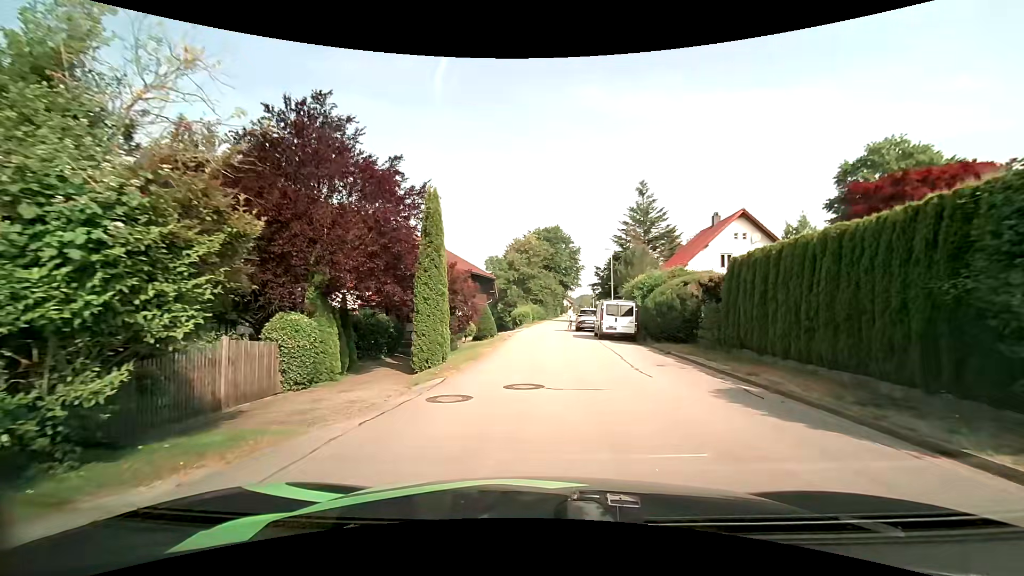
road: residential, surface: asphalt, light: Day
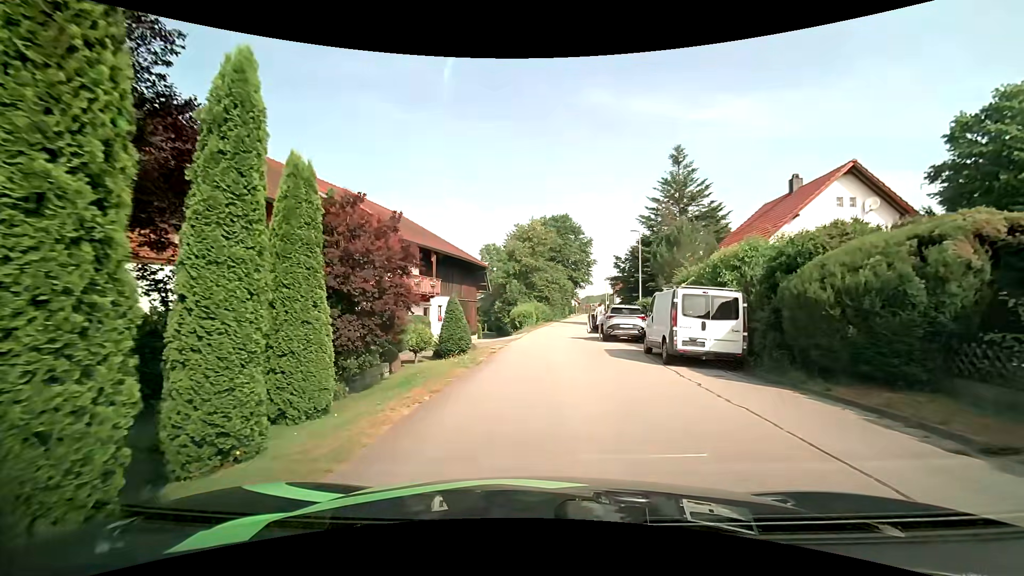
(-0.1, +12.4) m; -1°
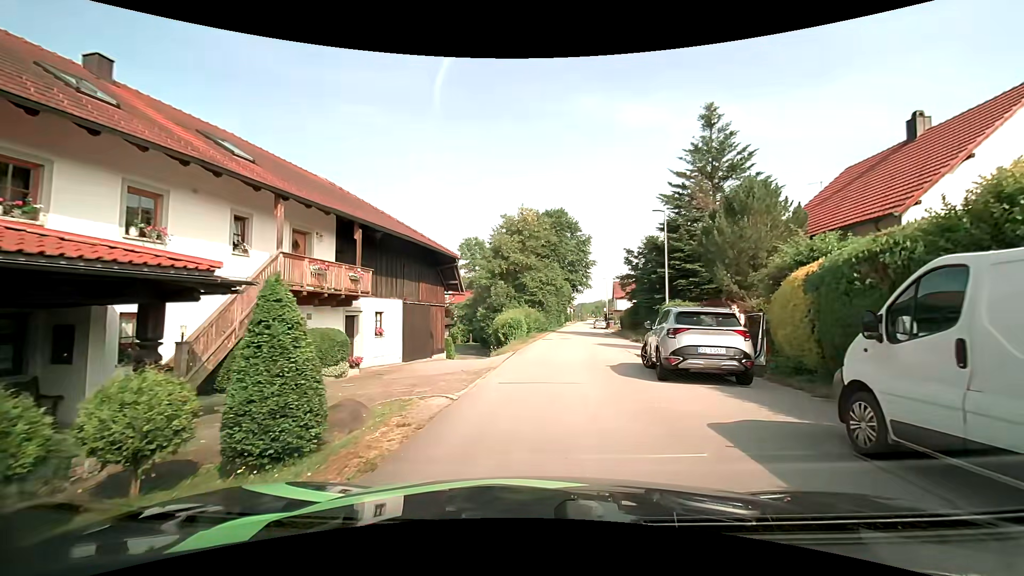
(0.0, +11.0) m; +1°
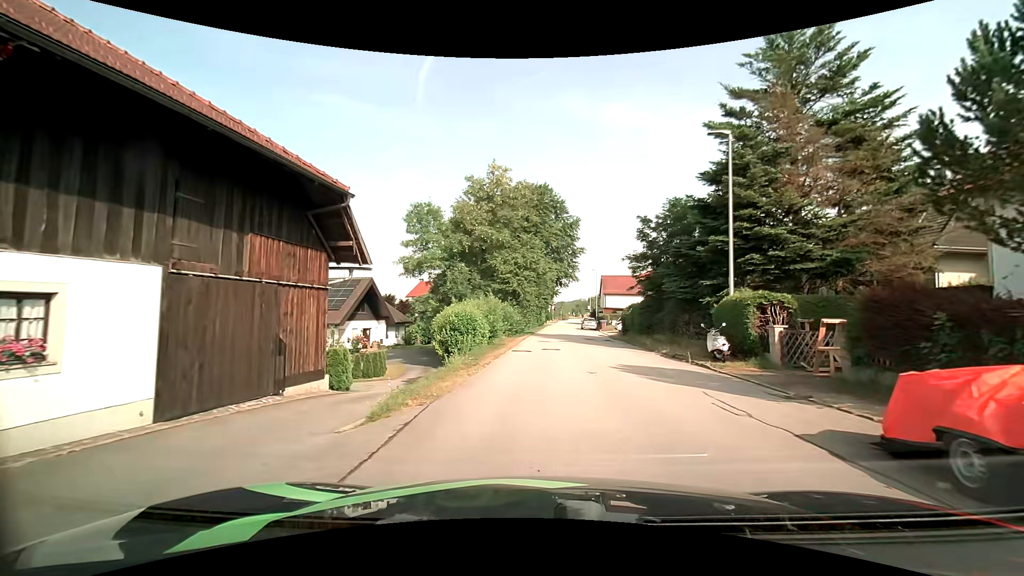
(+0.3, +13.9) m; +2°
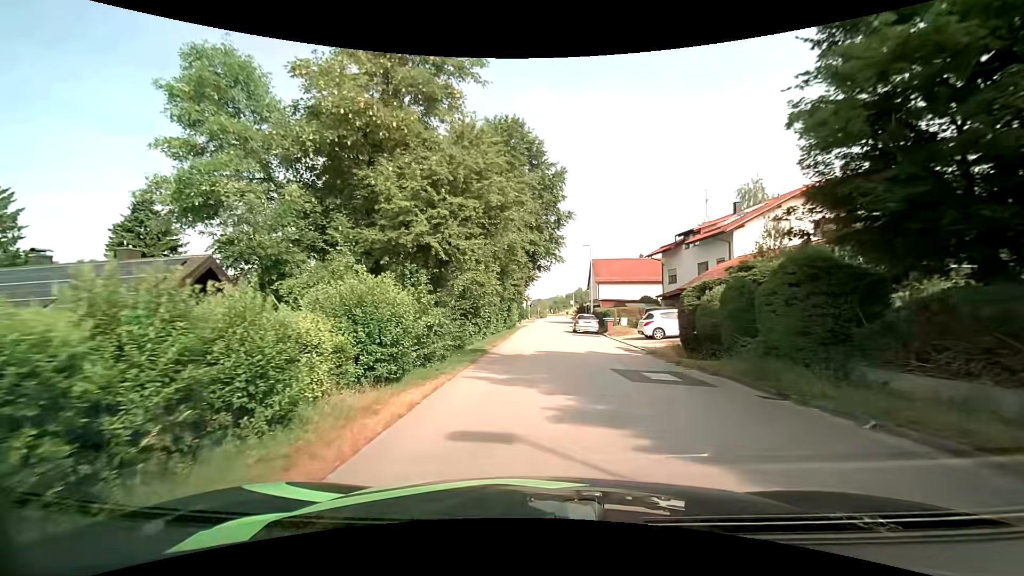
(+0.6, +21.5) m; +3°
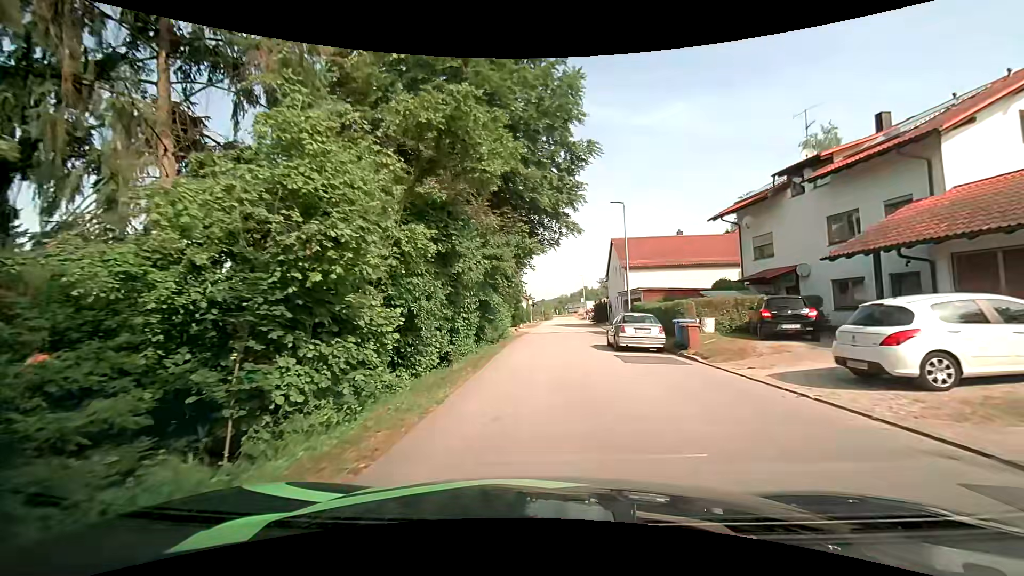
(0.0, +18.0) m; -1°
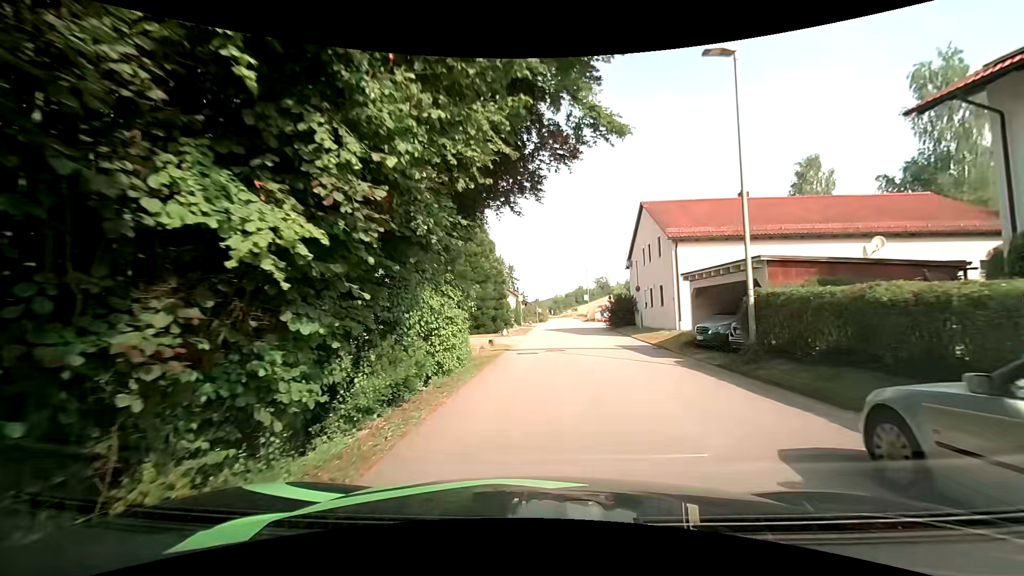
(+0.2, +17.0) m; +1°
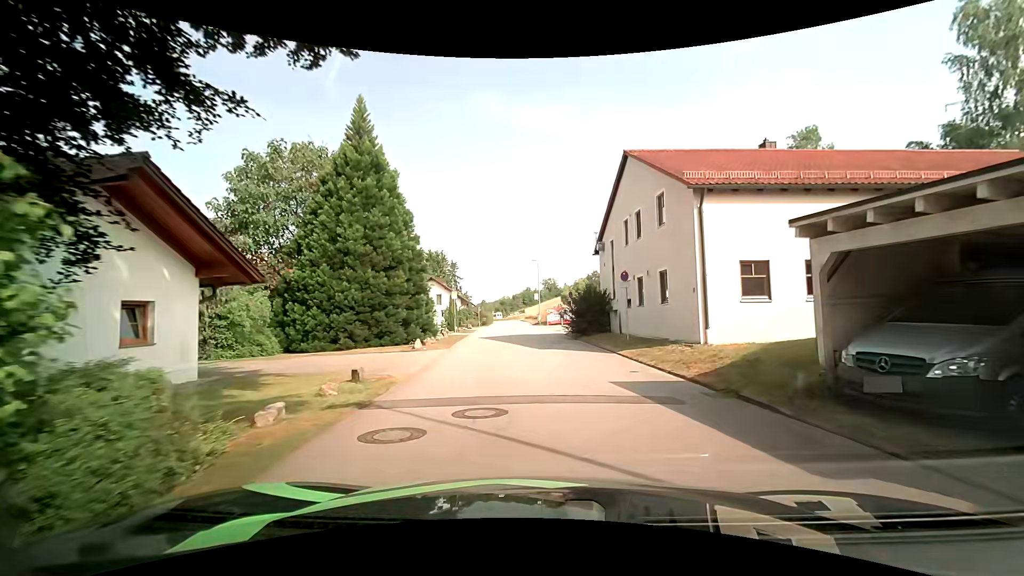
(+0.5, +11.7) m; +6°
